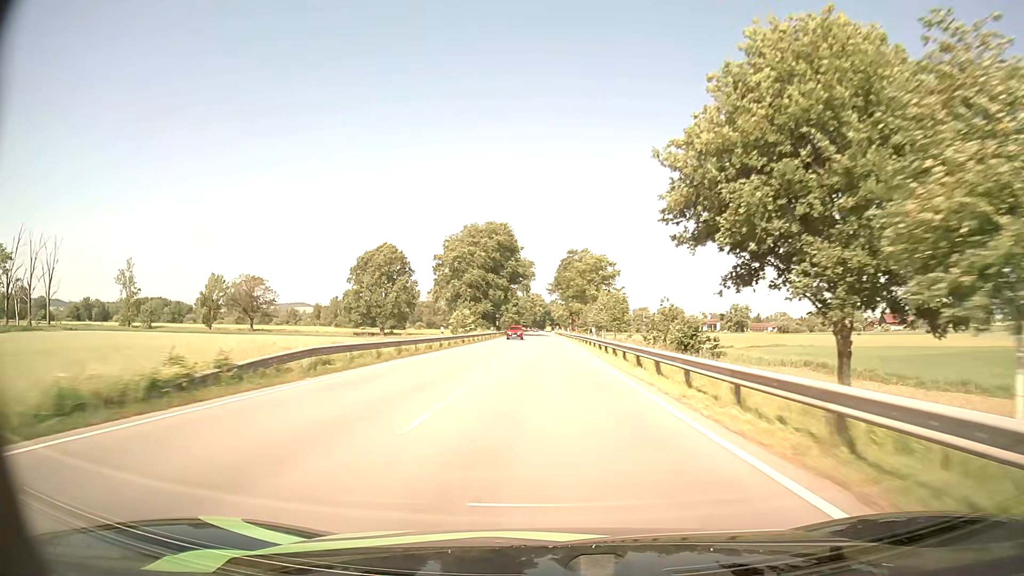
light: Day
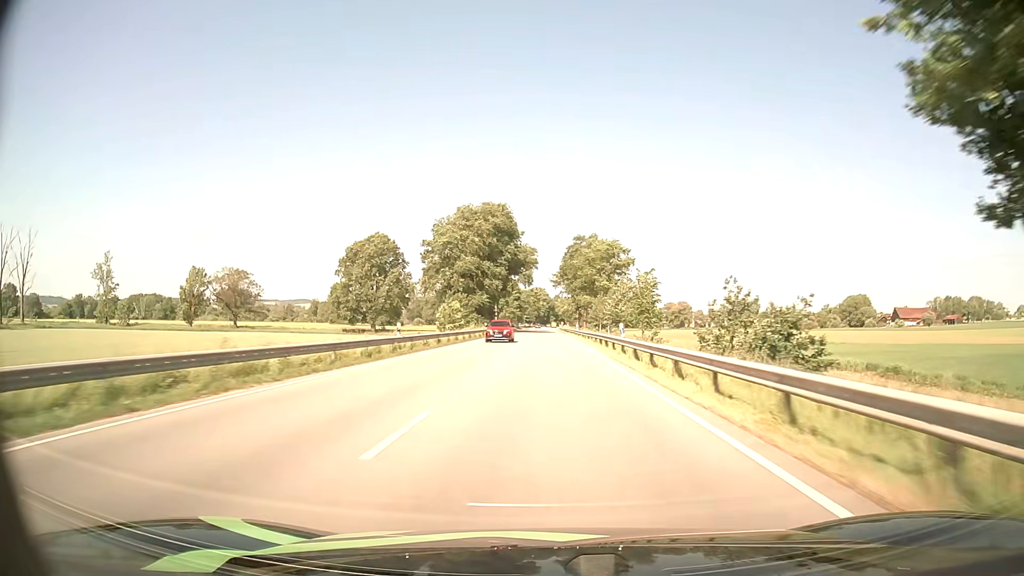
(0.0, +14.3) m; 0°
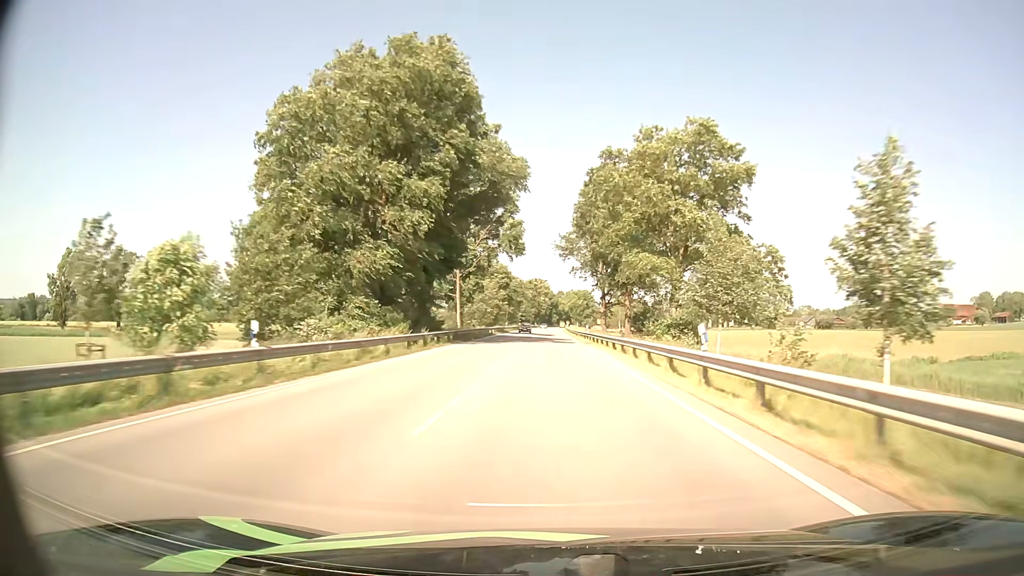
(-0.3, +58.8) m; 0°
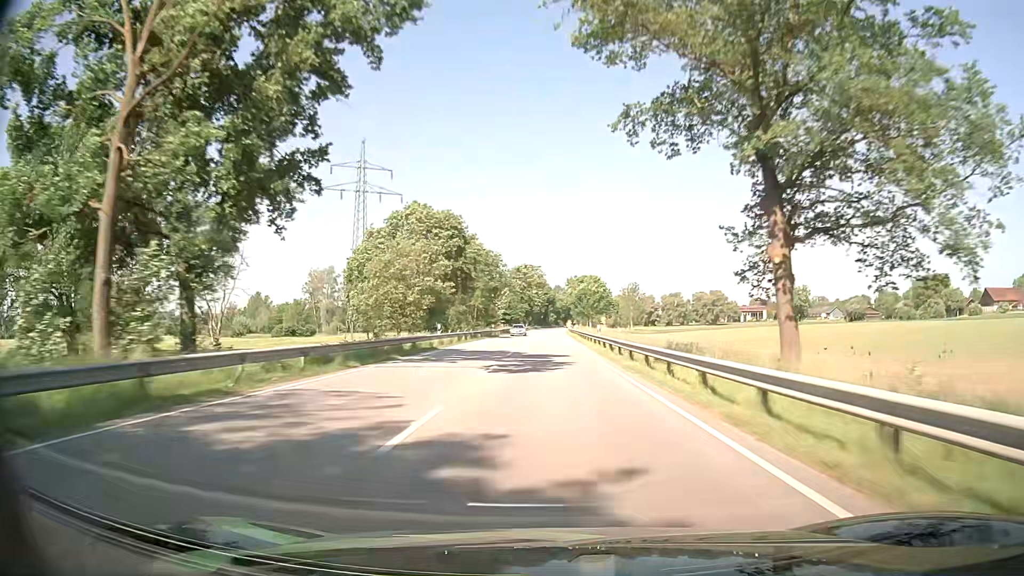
(+0.2, +61.0) m; +1°
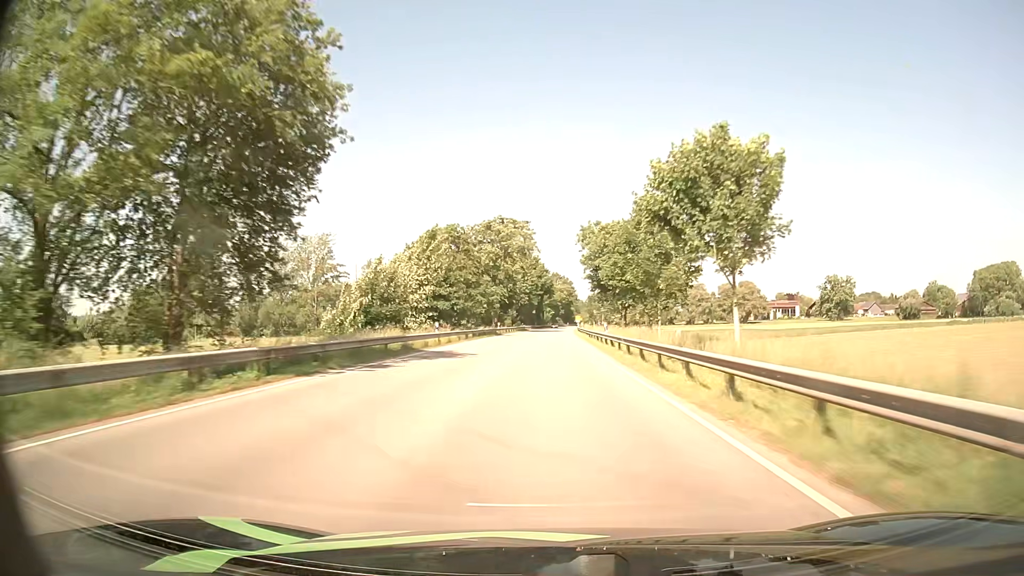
(-0.1, +78.7) m; 0°
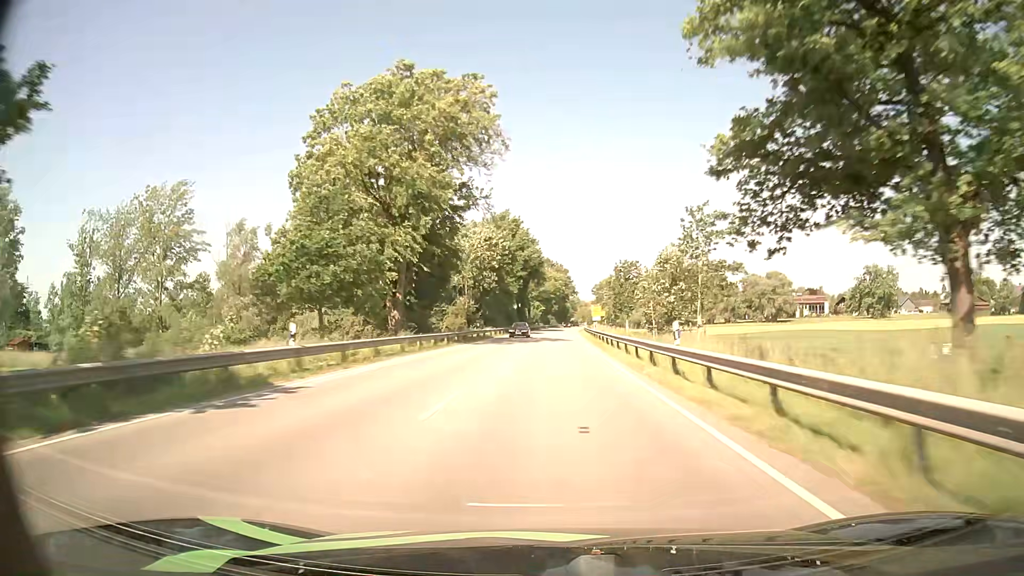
(+0.6, +62.6) m; +1°
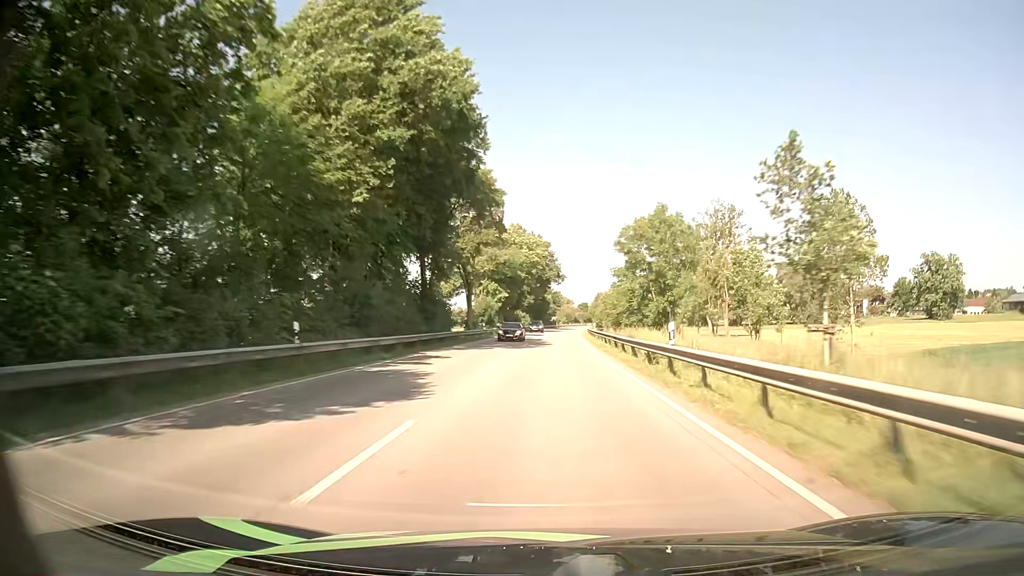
(+1.5, +75.8) m; +2°
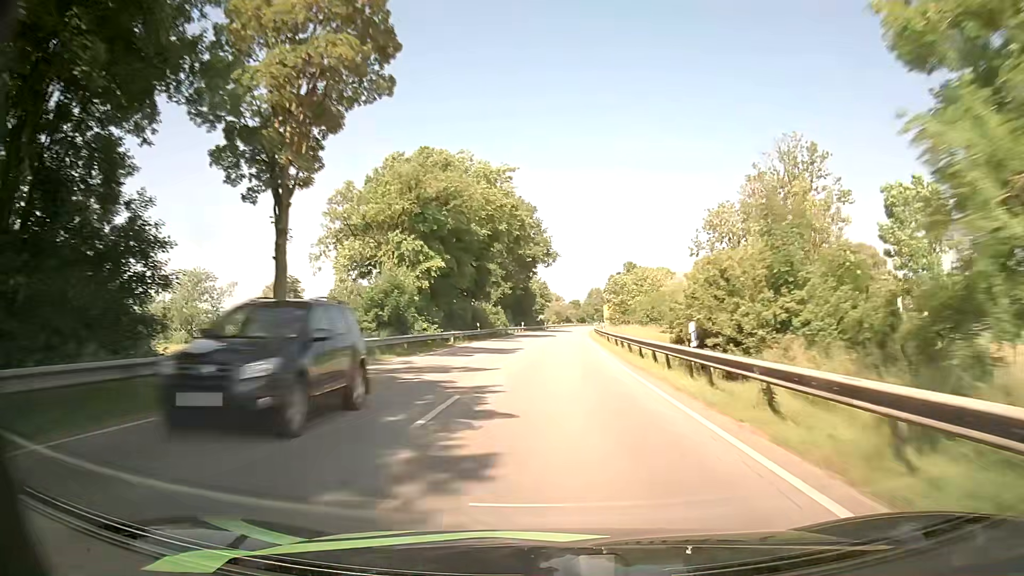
(+0.3, +44.0) m; +1°
(0, +10) (0, +20) (0, +30) (+1, +40) (+1, +50) (+1, +60) (+2, +70) (+2, +80) (+3, +90) (+4, +100) m
